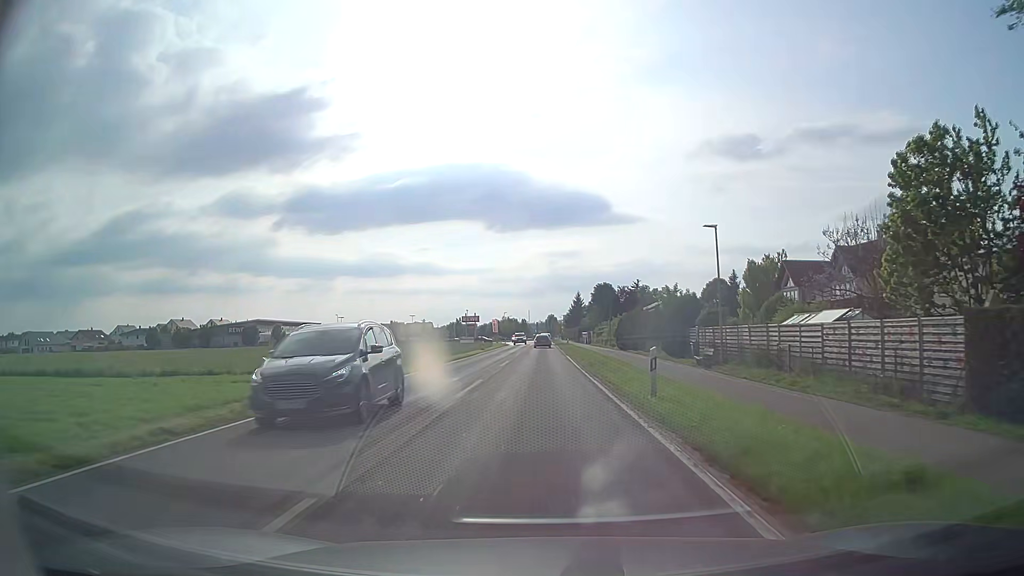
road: tertiary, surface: asphalt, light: Day
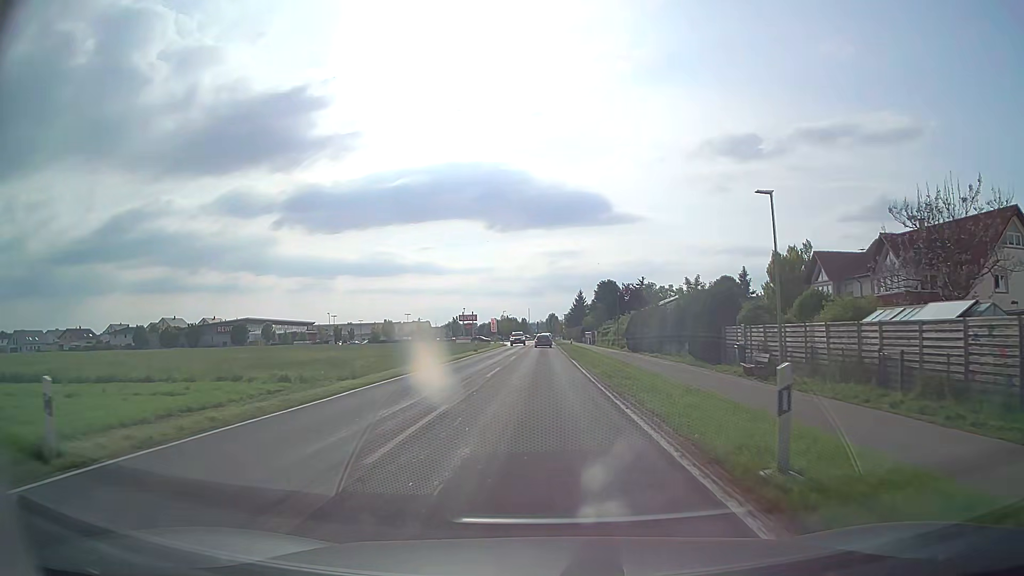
(-0.1, +7.5) m; 0°
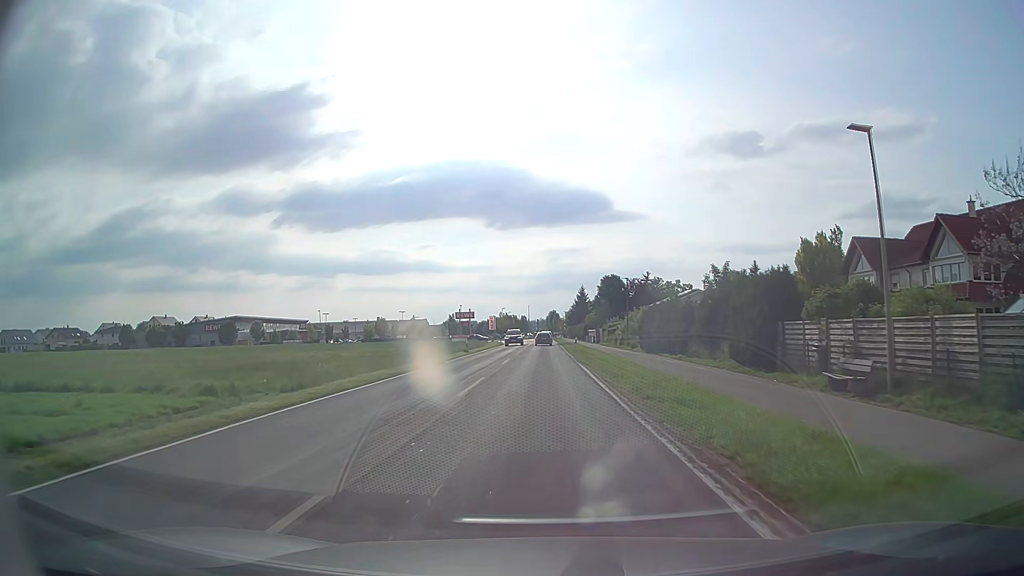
(0.0, +7.5) m; 0°
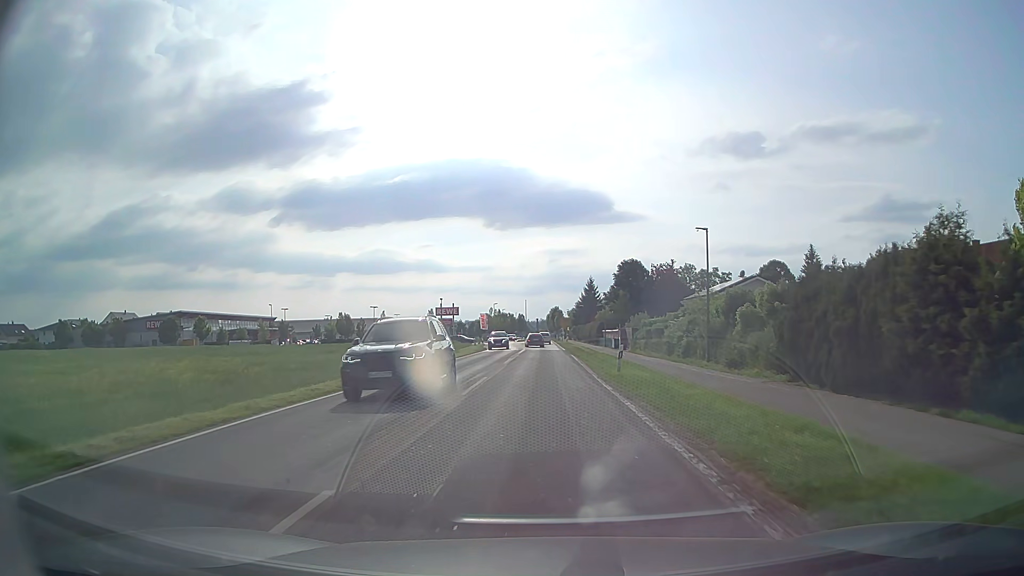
(-0.1, +29.9) m; 0°
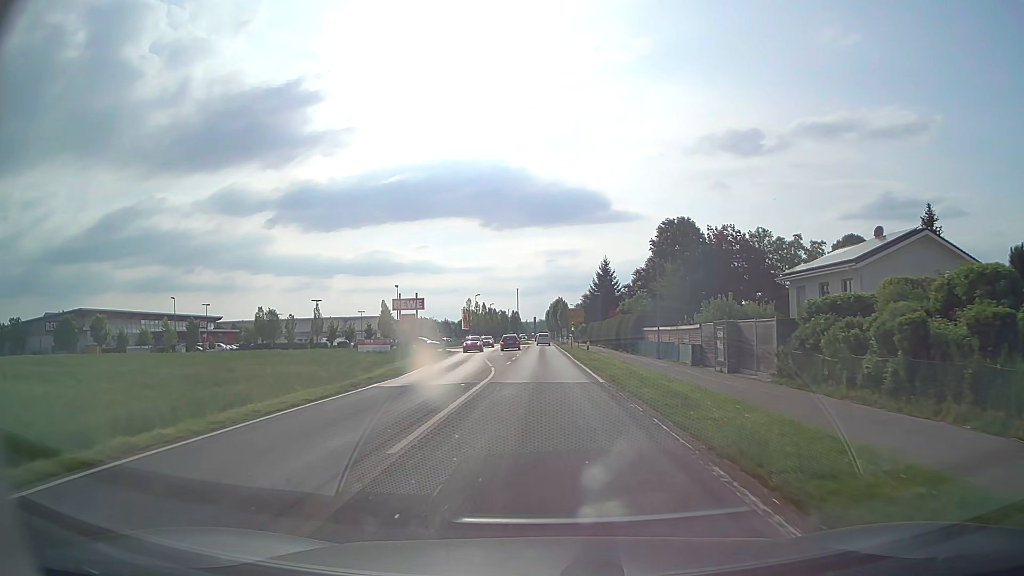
(0.0, +37.1) m; 0°
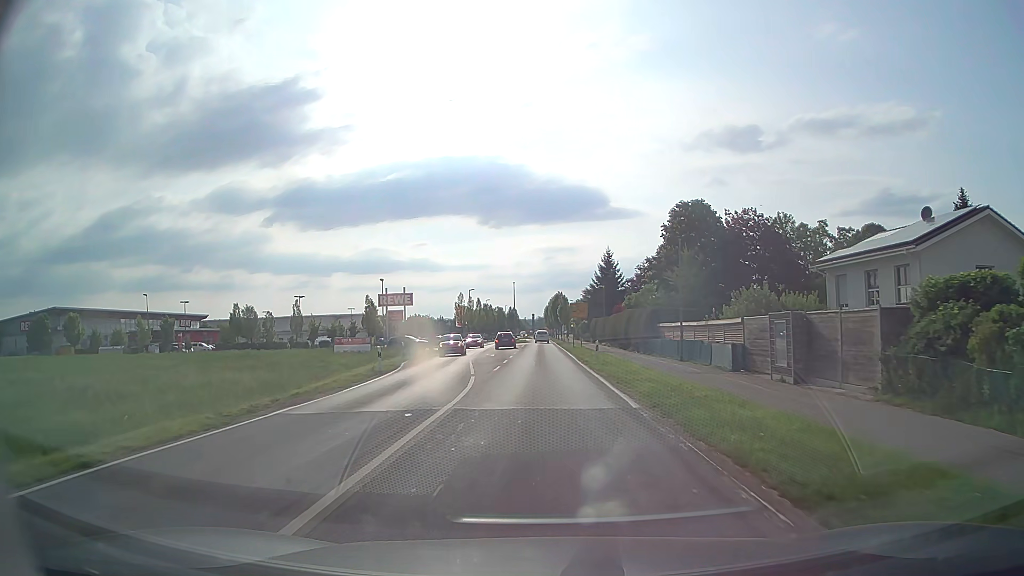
(0.0, +7.4) m; 0°
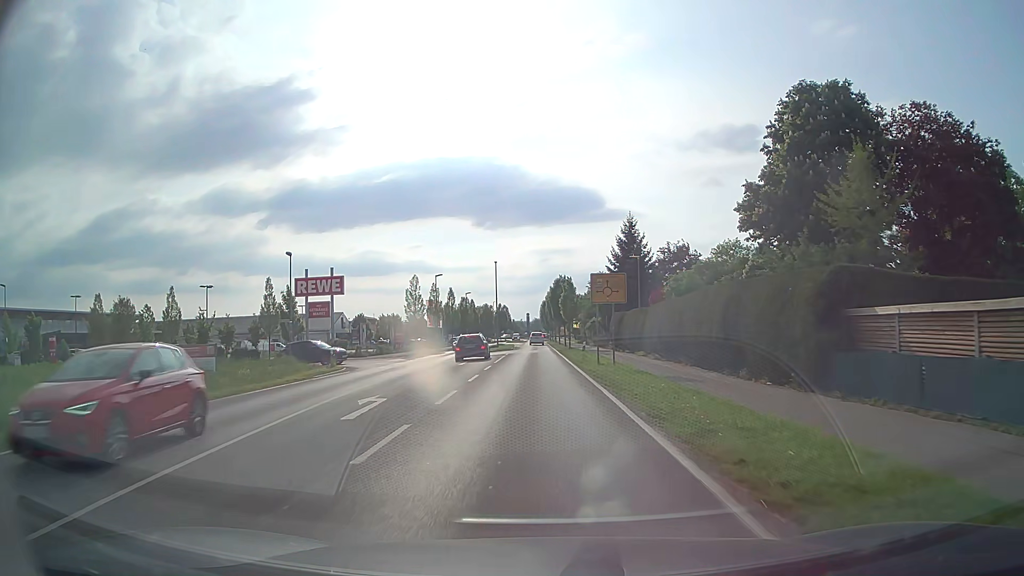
(0.0, +29.4) m; 0°
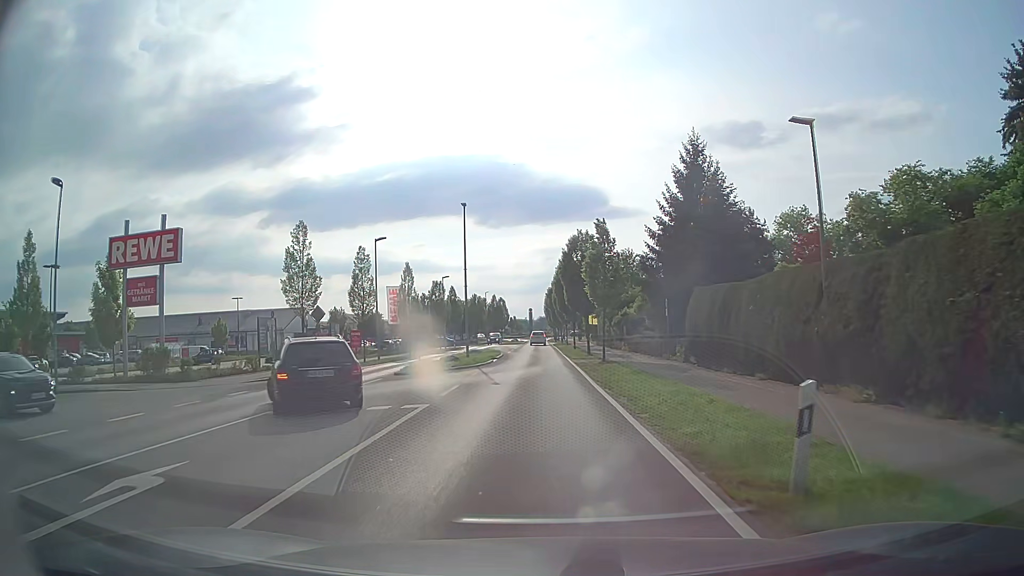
(-0.1, +28.8) m; 0°
(0, +10) (0, +20) (0, +30) (0, +40) (-1, +50) (-1, +60) (-1, +70) (-1, +80) (-1, +90) (-1, +100) m
